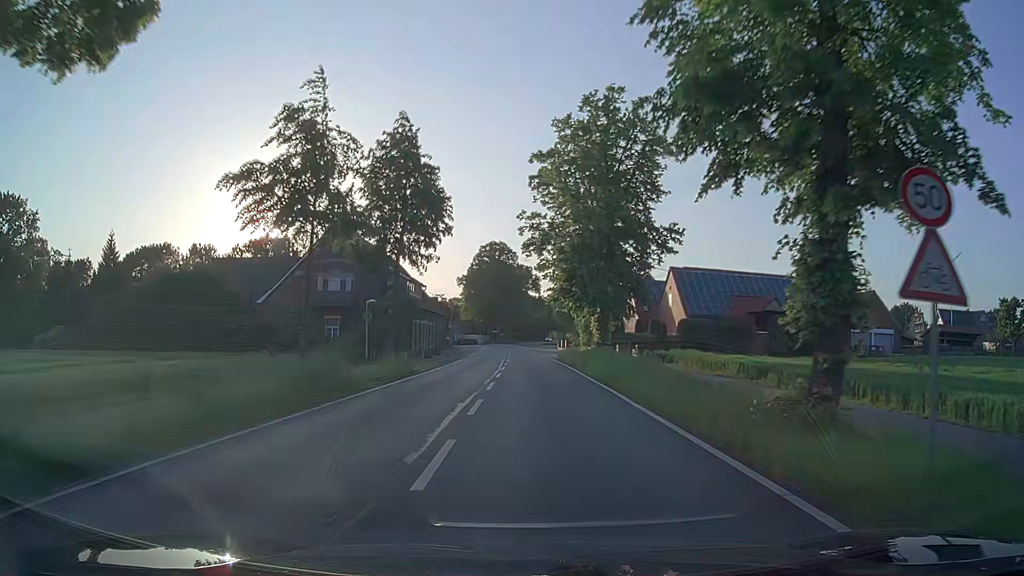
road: secondary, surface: asphalt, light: Day
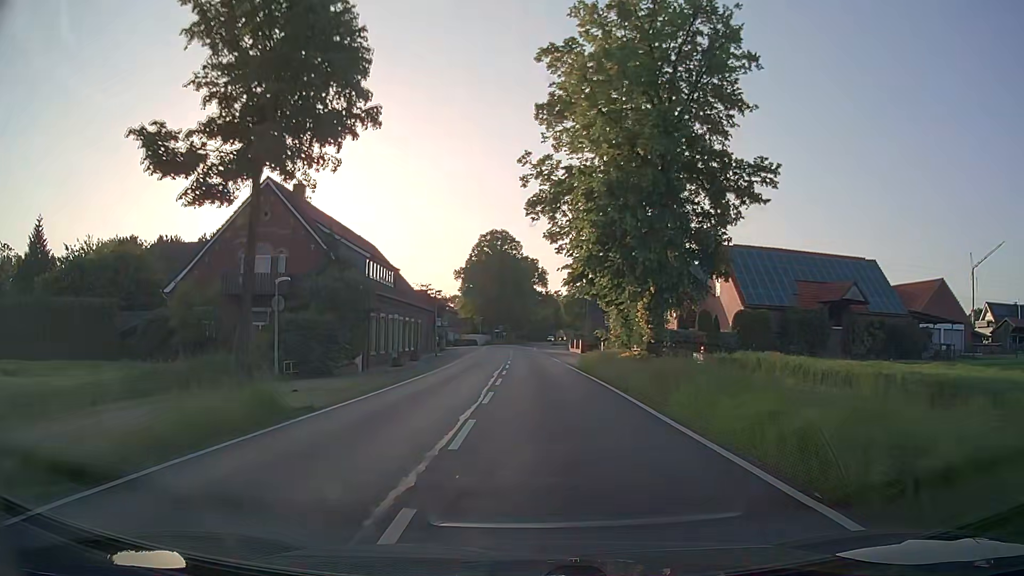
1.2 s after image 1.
(+0.1, +15.7) m; 0°
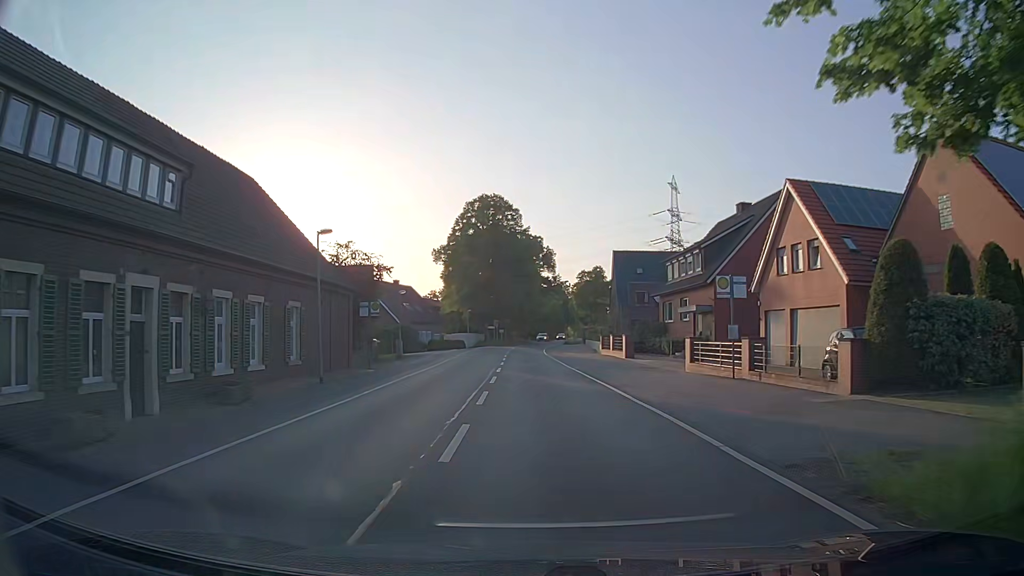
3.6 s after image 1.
(-0.2, +31.0) m; 0°
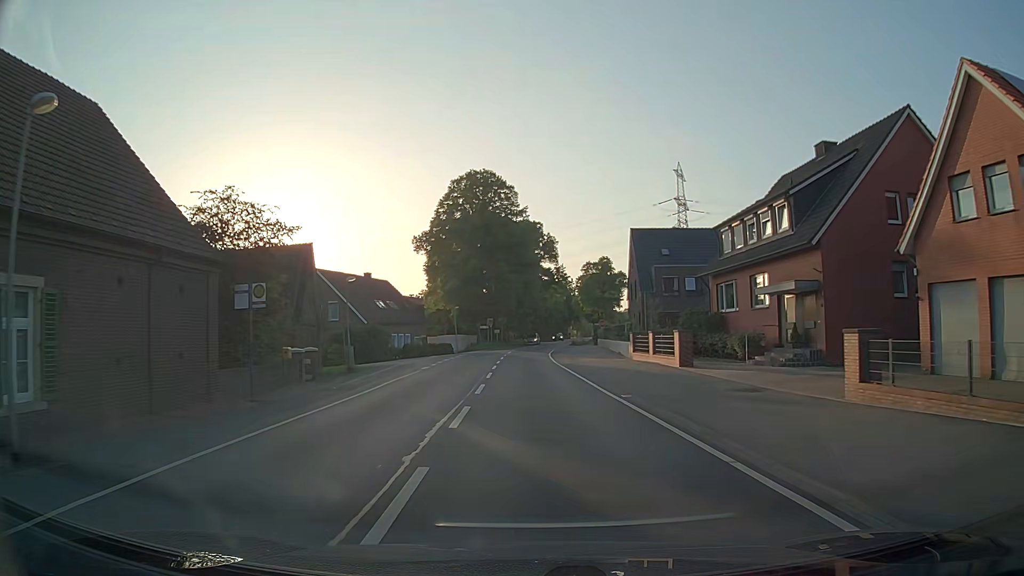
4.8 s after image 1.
(0.0, +15.3) m; 0°
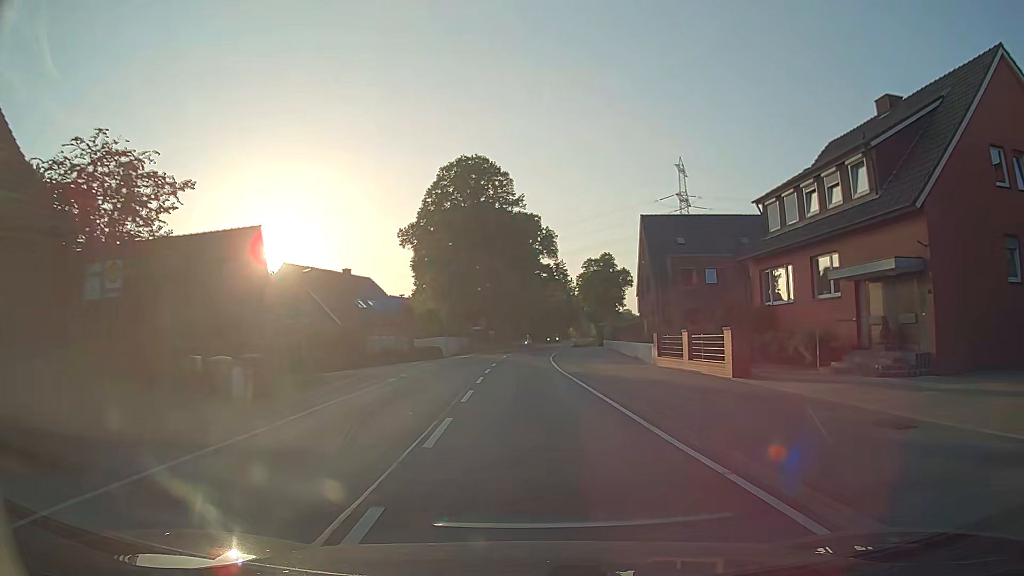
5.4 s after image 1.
(0.0, +7.6) m; 0°
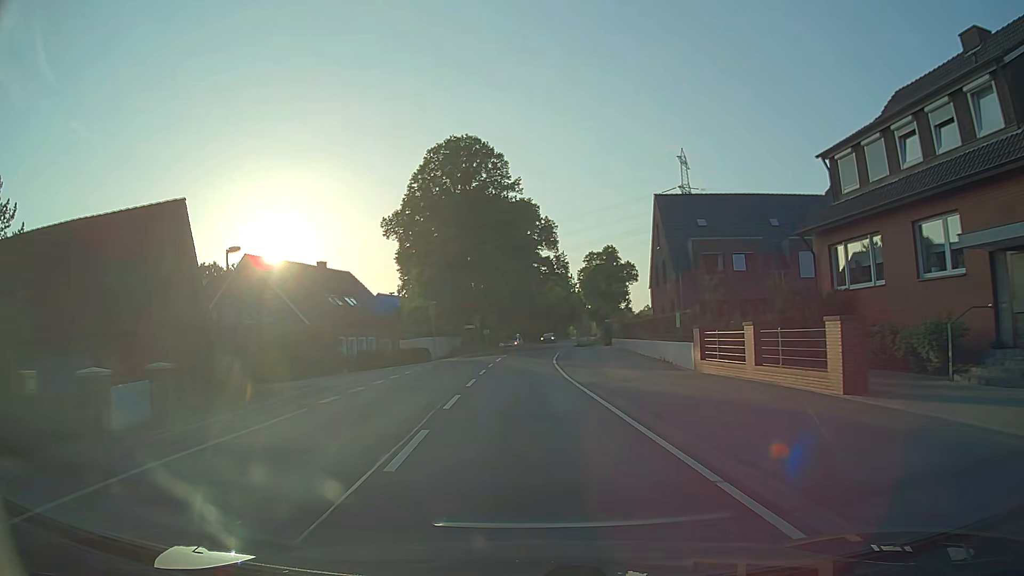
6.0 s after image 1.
(0.0, +7.5) m; 0°
